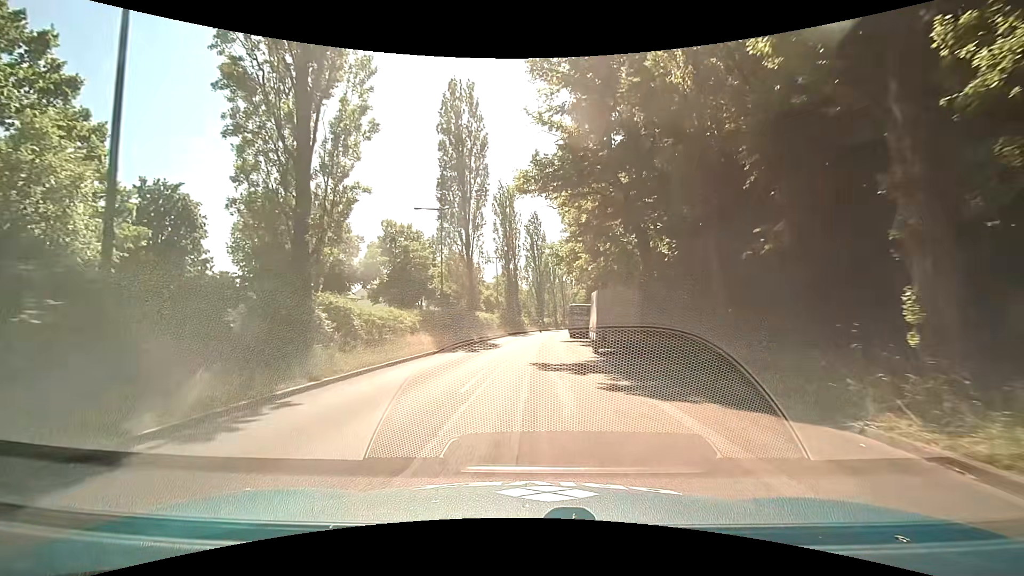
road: secondary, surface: asphalt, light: Day
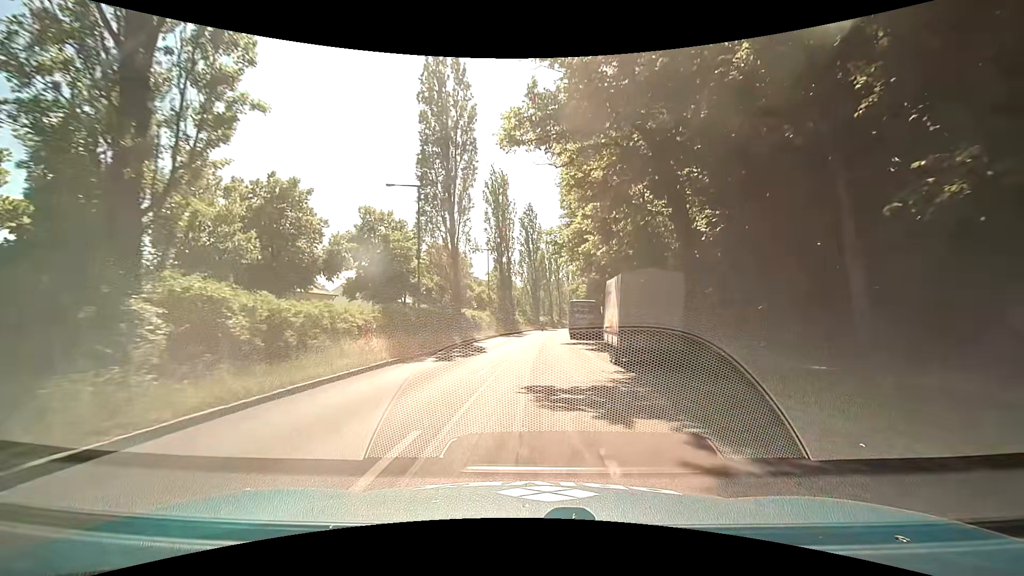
(+0.1, +6.6) m; +1°
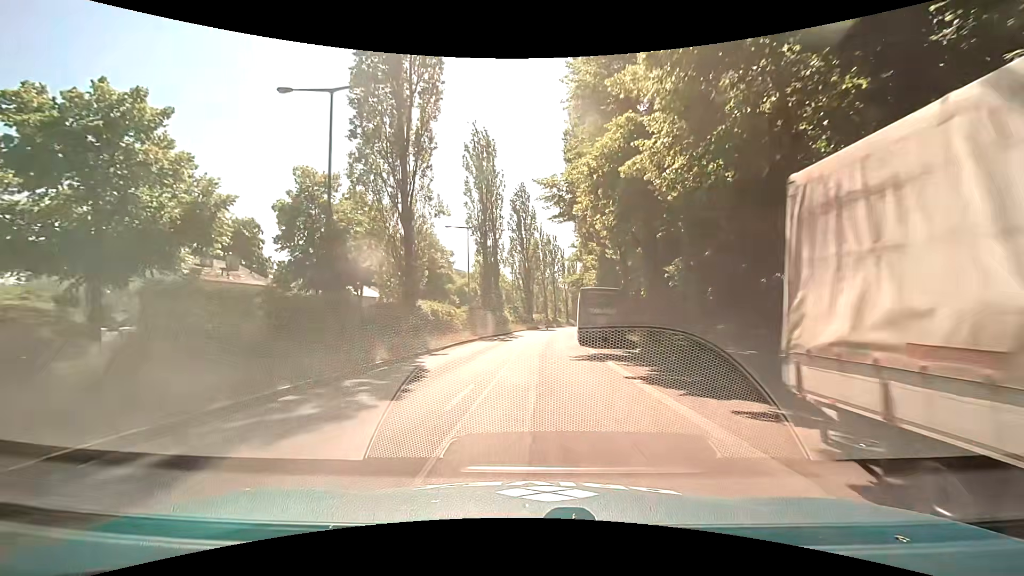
(-0.1, +13.8) m; 0°
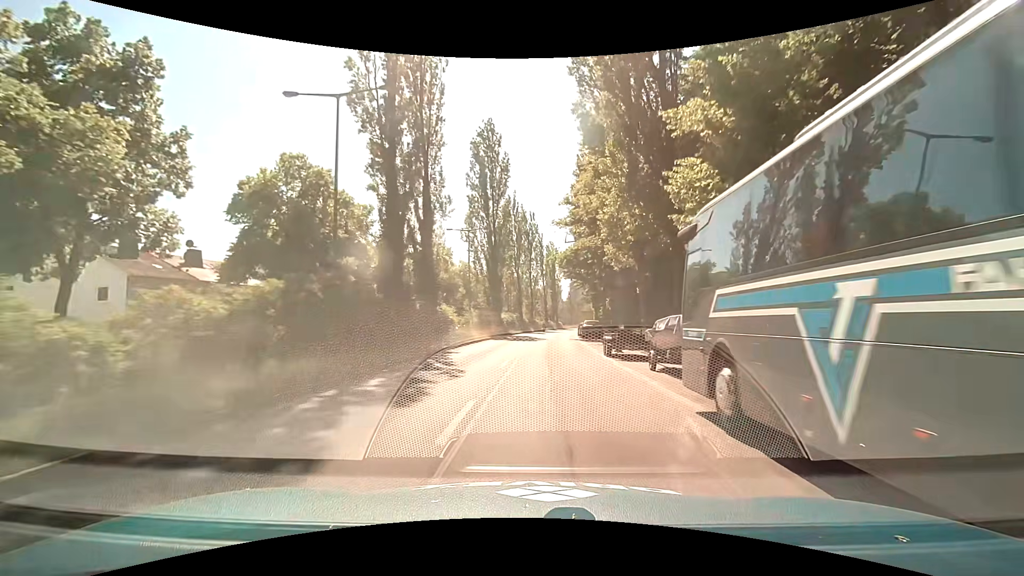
(+0.6, +29.3) m; +3°
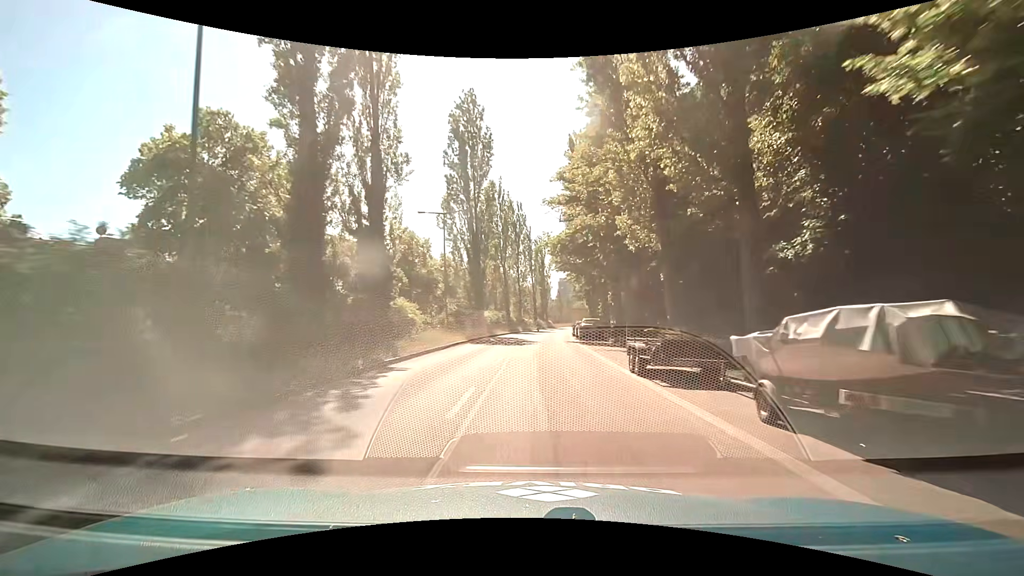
(+0.1, +7.6) m; +1°
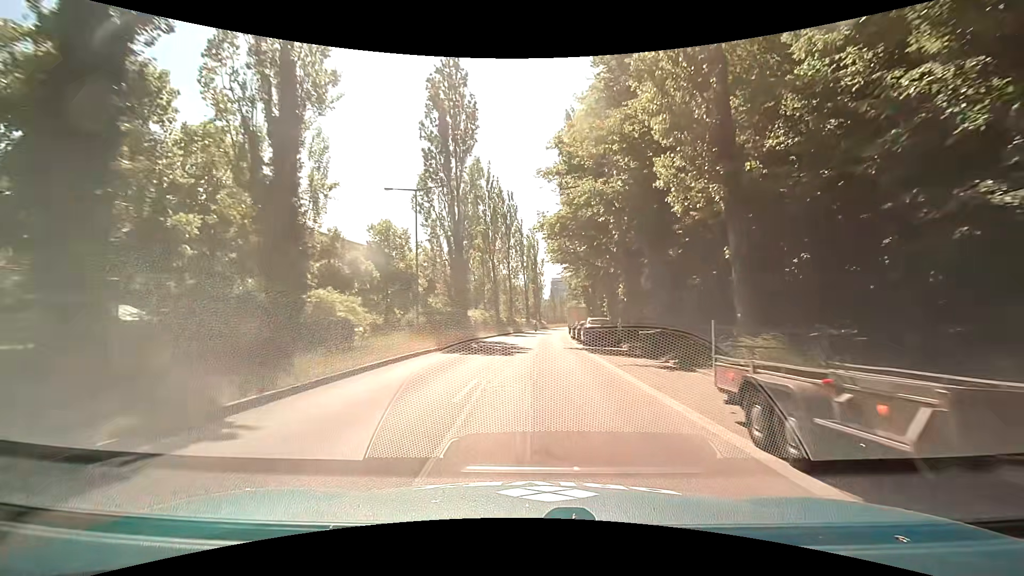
(+0.1, +7.6) m; +1°
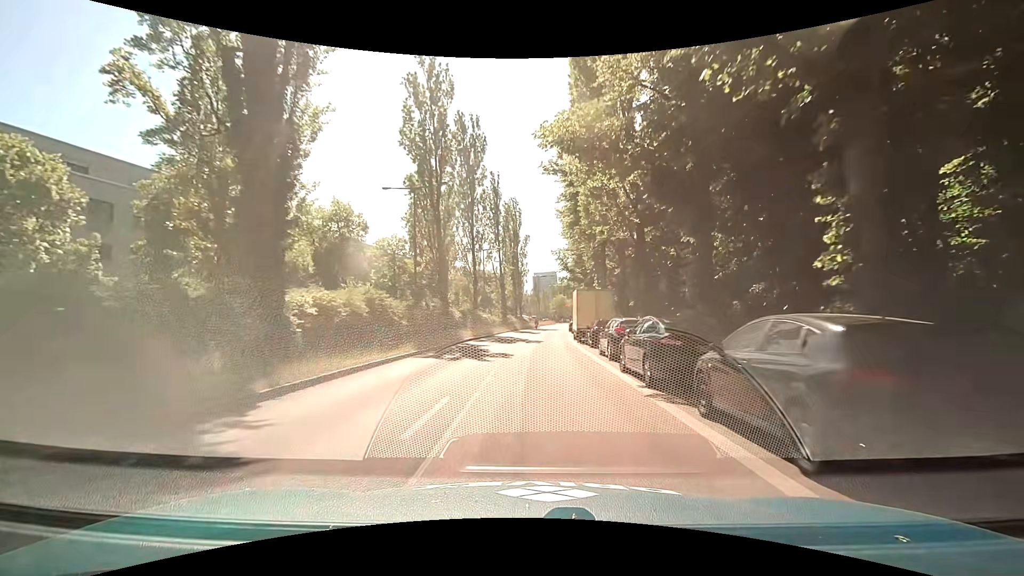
(+0.2, +29.6) m; +1°
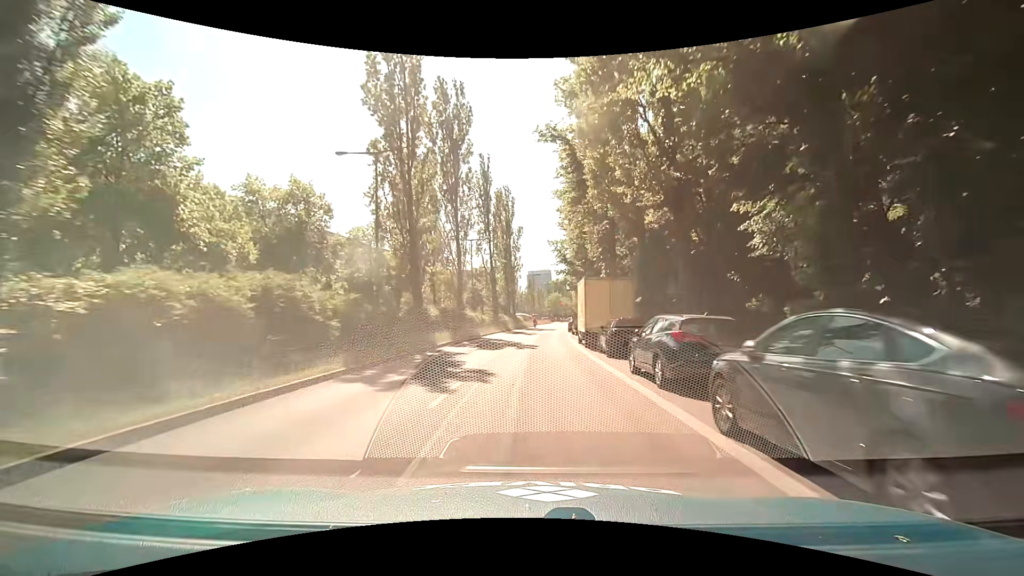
(+0.1, +7.1) m; +1°
(0, +10) (0, +20) (+1, +30) (+1, +40) (+2, +50) (+3, +60) (+4, +70) (+5, +80) (+6, +90) (+7, +100) m
